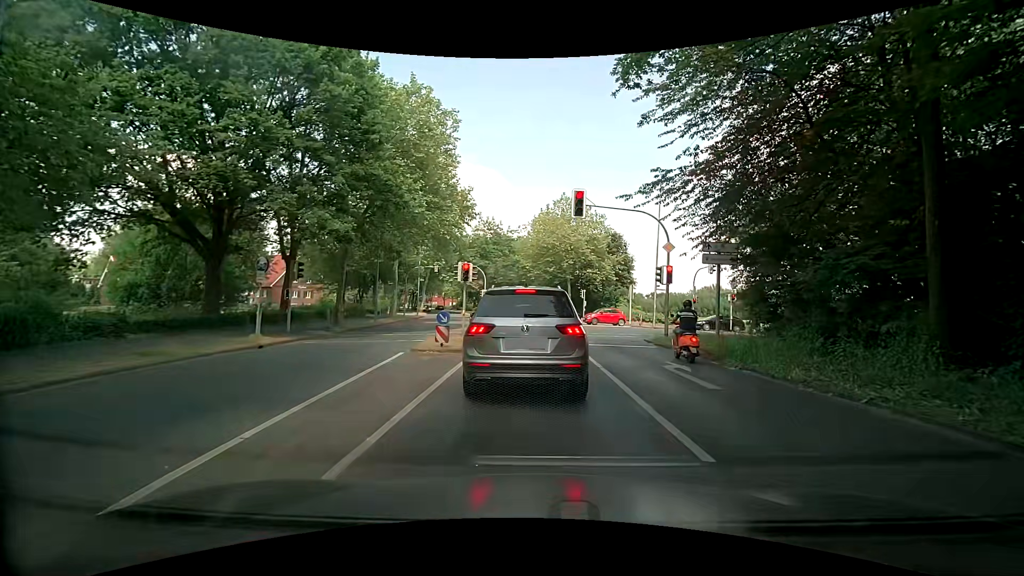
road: secondary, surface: asphalt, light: Day
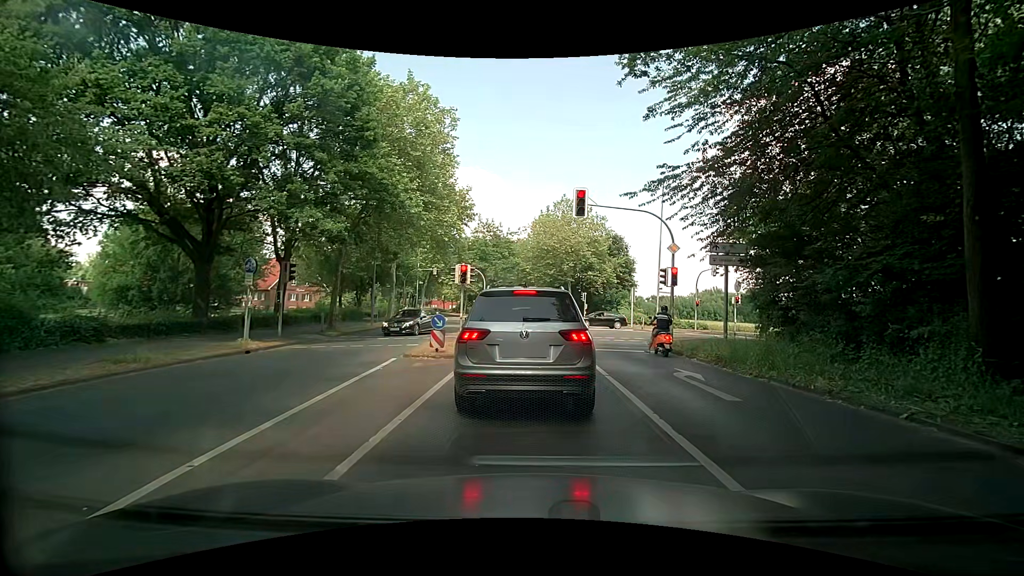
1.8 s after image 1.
(0.0, +0.8) m; 0°
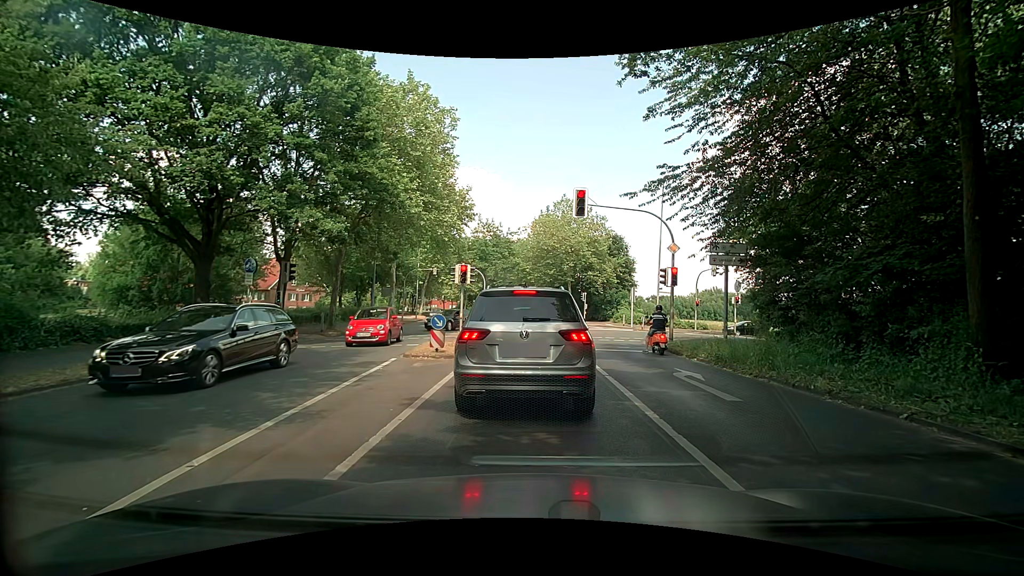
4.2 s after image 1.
(0.0, 0.0) m; 0°
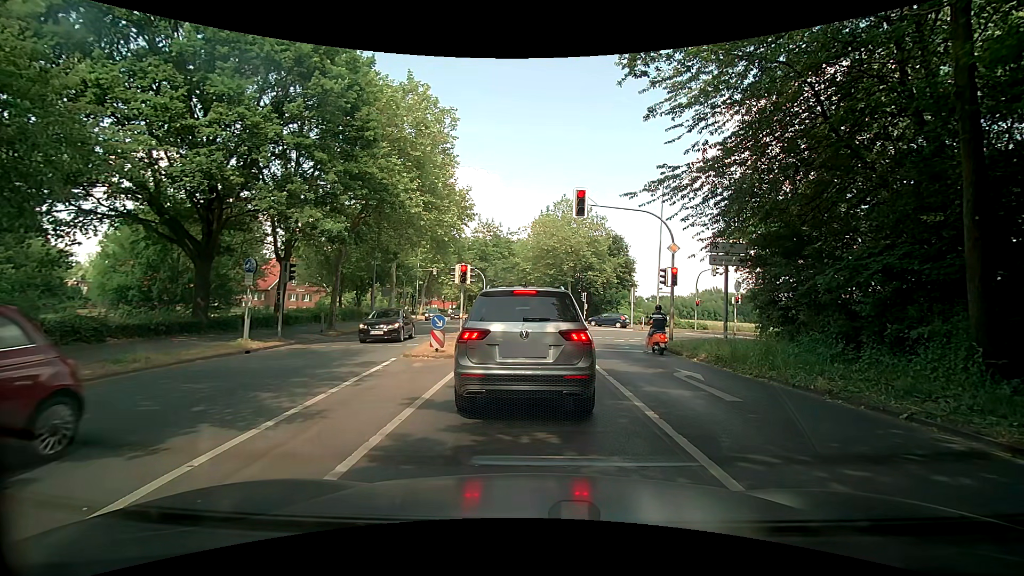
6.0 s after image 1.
(0.0, 0.0) m; 0°
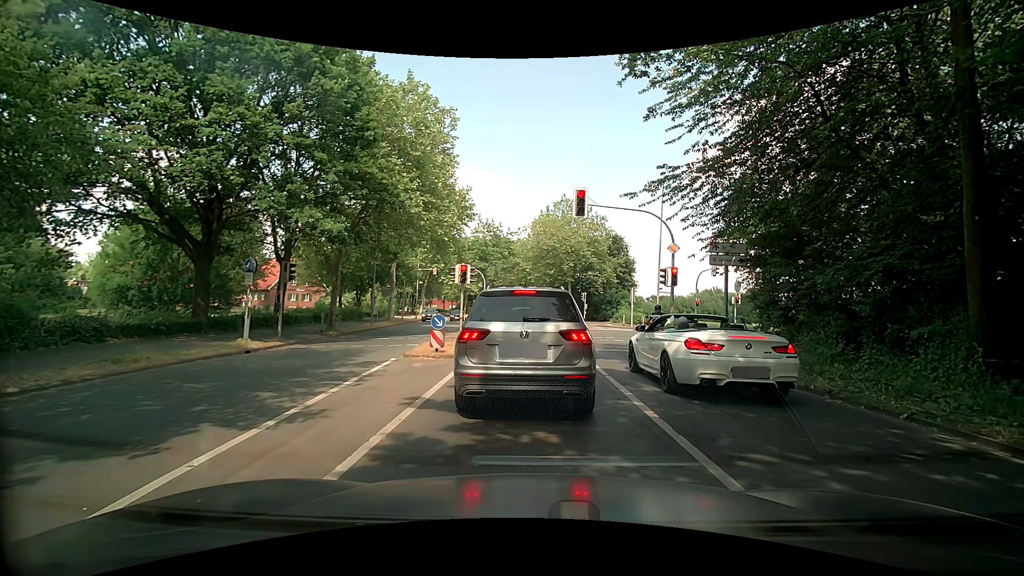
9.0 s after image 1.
(0.0, 0.0) m; 0°
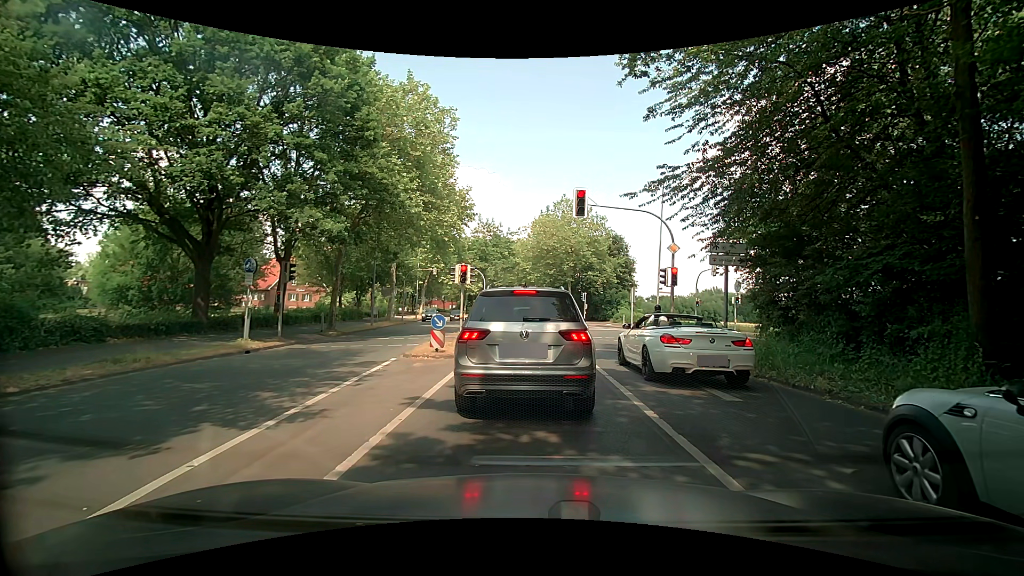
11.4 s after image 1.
(0.0, 0.0) m; 0°
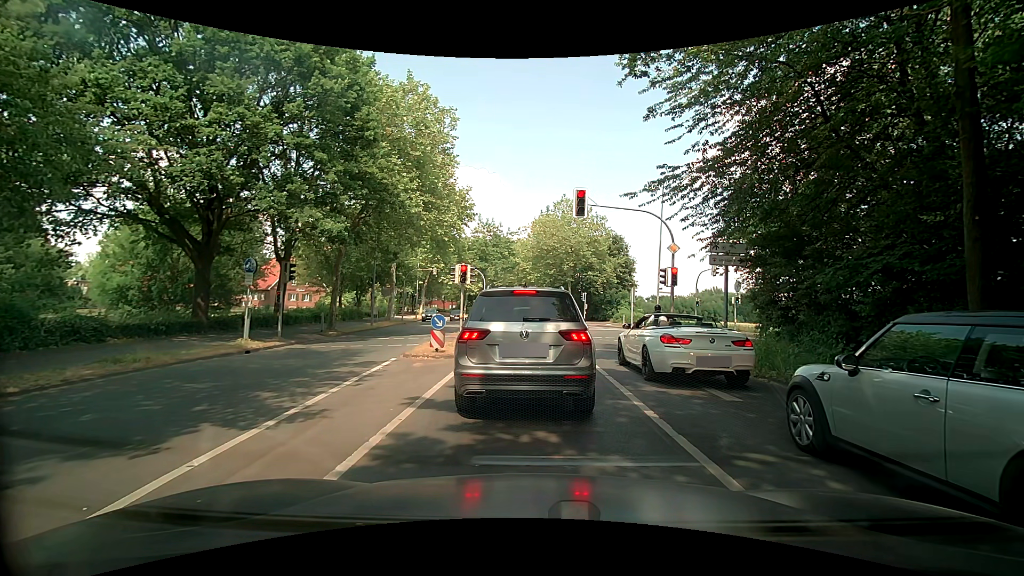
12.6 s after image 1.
(0.0, 0.0) m; 0°
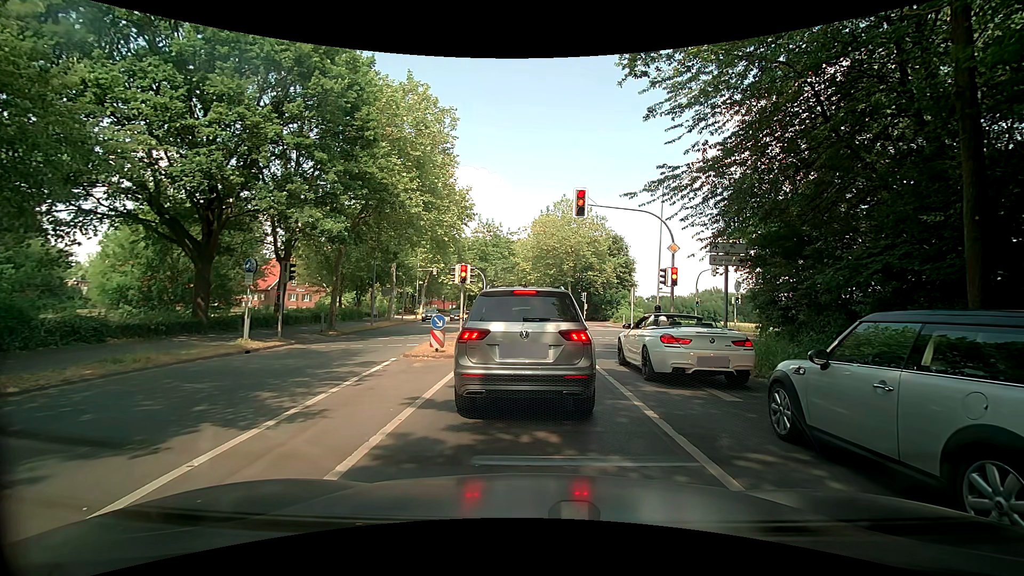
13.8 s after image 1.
(0.0, 0.0) m; 0°
